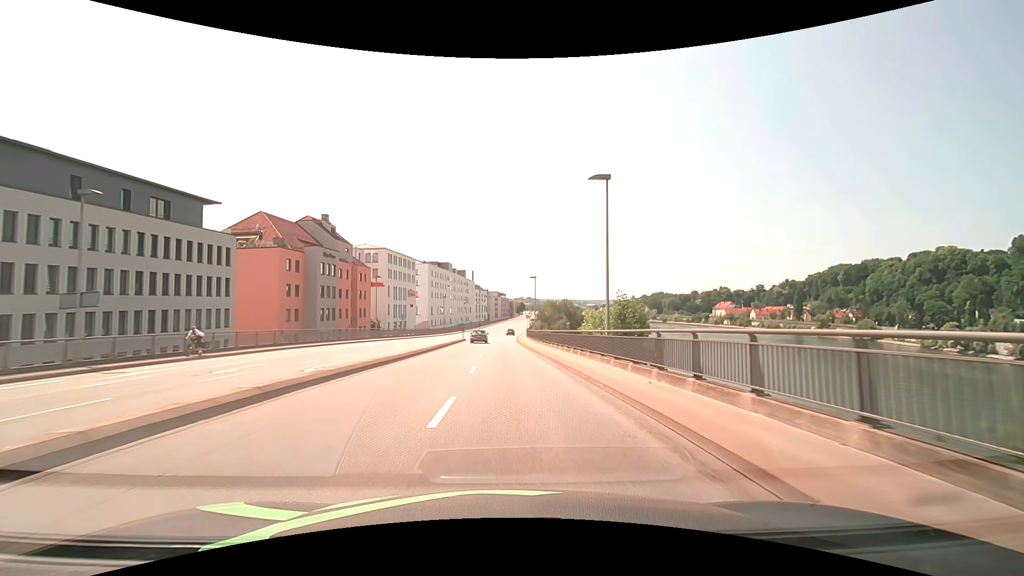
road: primary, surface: asphalt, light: Day
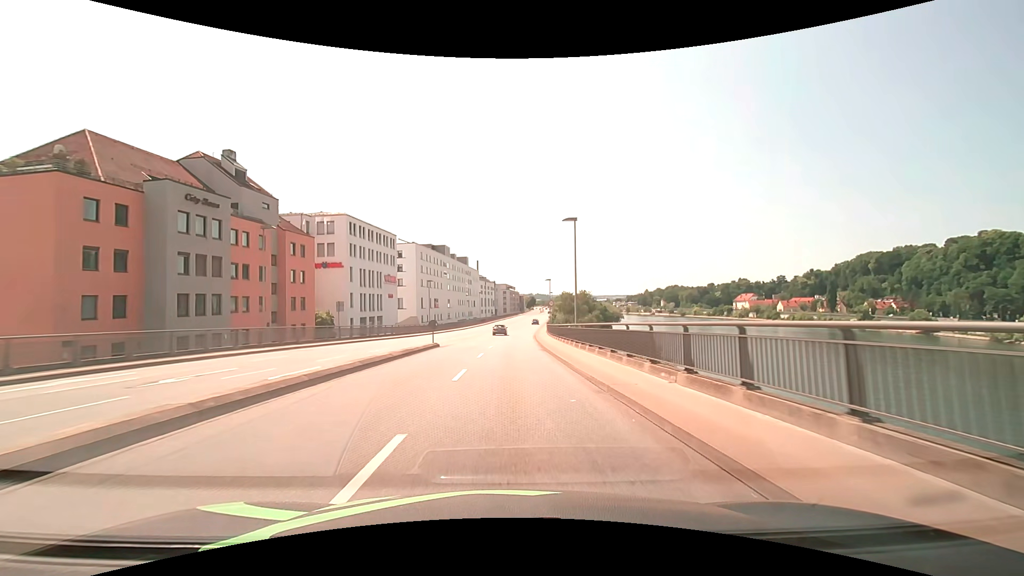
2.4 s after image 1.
(-0.3, +30.8) m; -1°
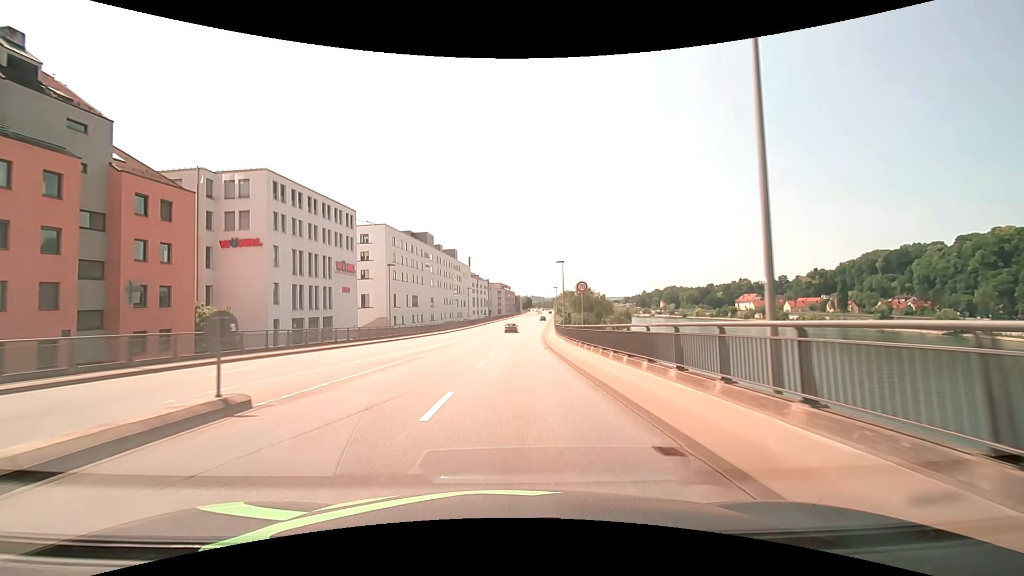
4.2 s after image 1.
(+0.1, +22.9) m; +1°
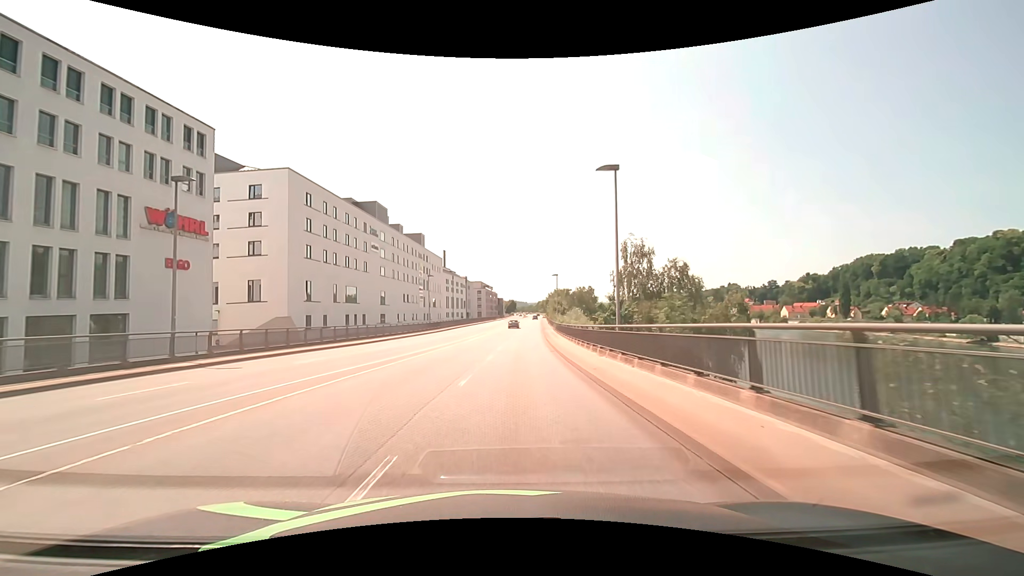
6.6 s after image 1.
(+0.6, +32.0) m; +2°
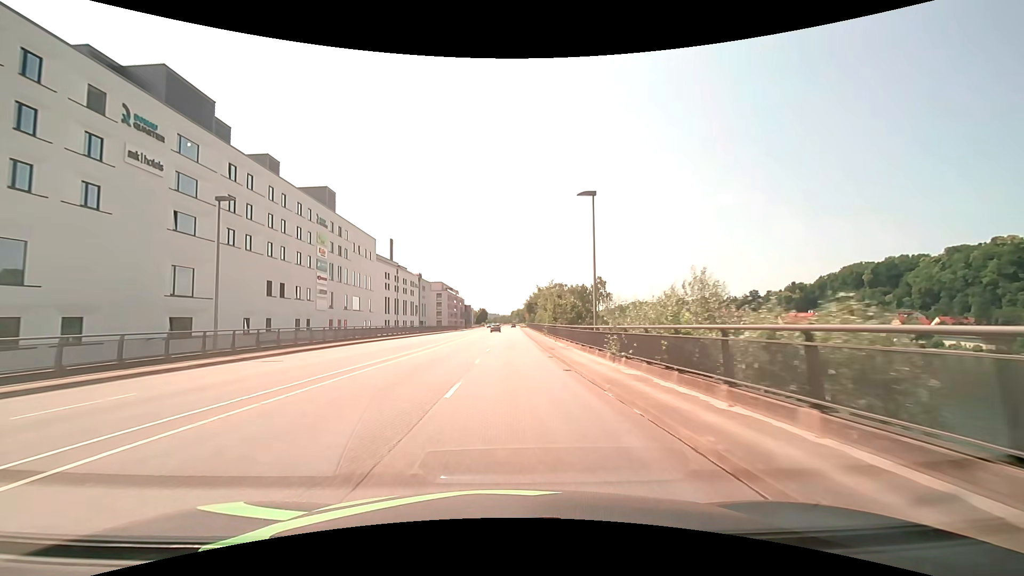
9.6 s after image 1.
(+1.5, +47.0) m; +3°
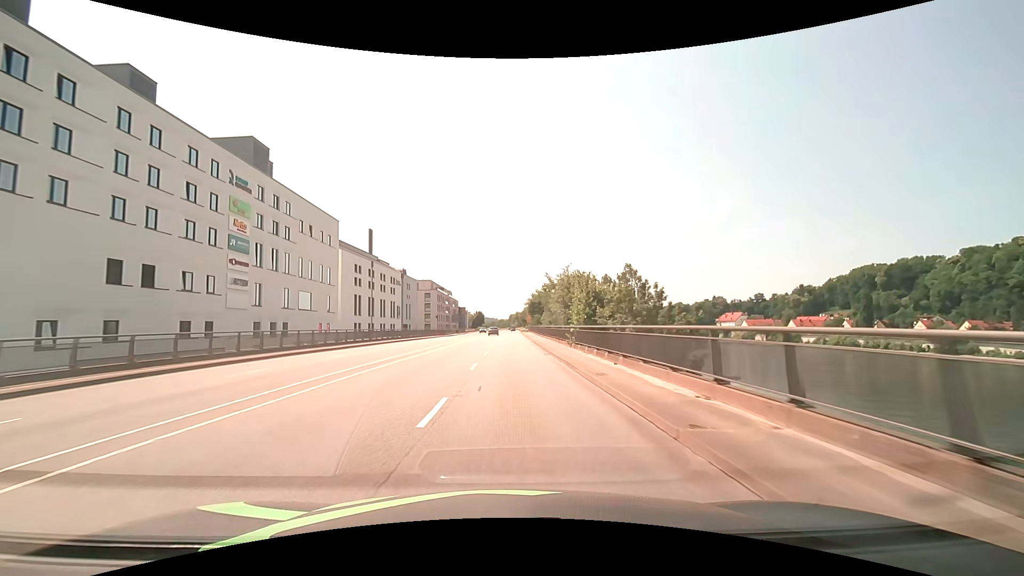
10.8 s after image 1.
(0.0, +21.0) m; 0°
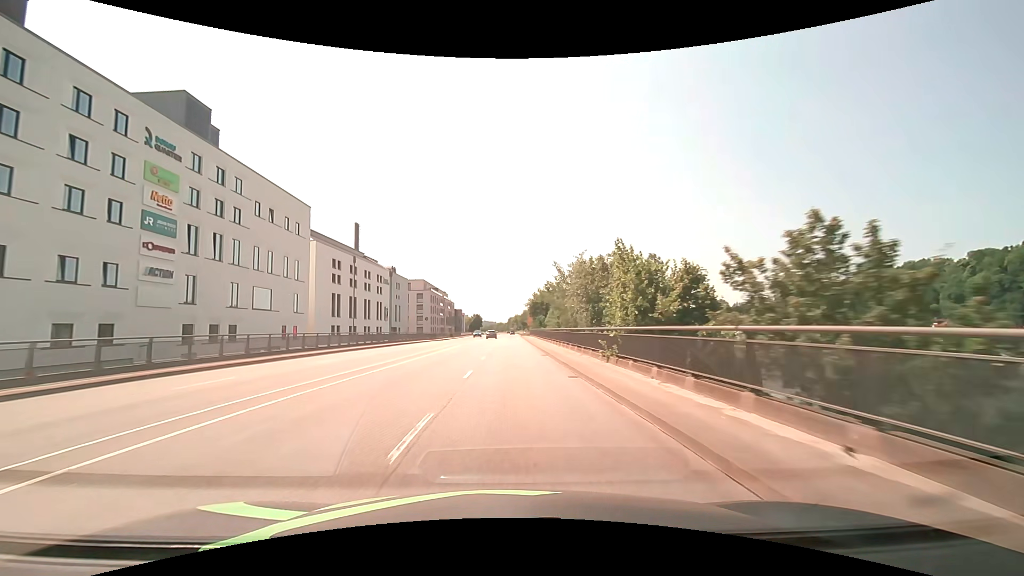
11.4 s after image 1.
(0.0, +10.9) m; 0°
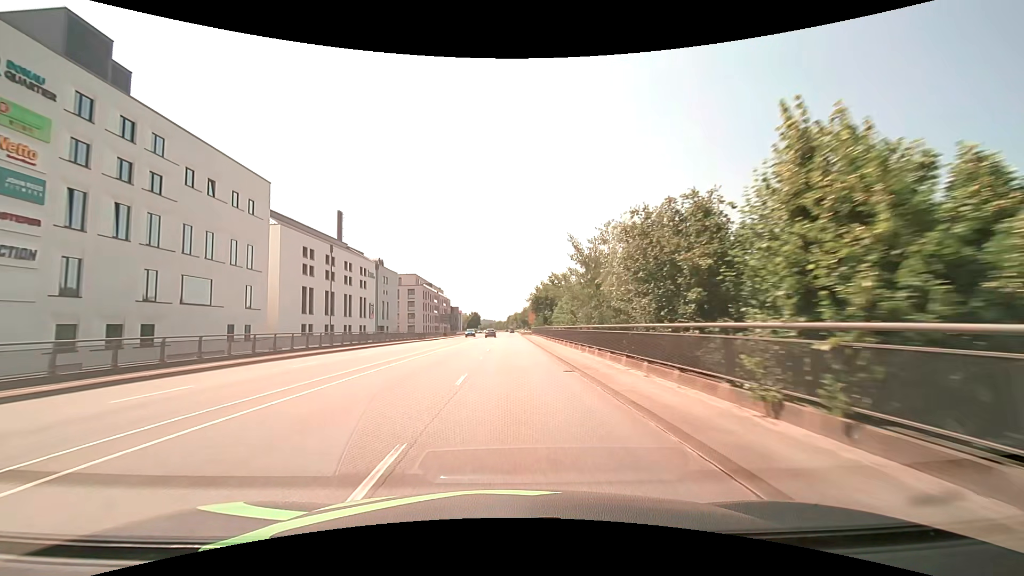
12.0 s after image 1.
(0.0, +11.1) m; 0°
(0, +10) (0, +20) (0, +30) (0, +40) (0, +50) (0, +60) (0, +70) (0, +80) (0, +90) (+1, +100) m
